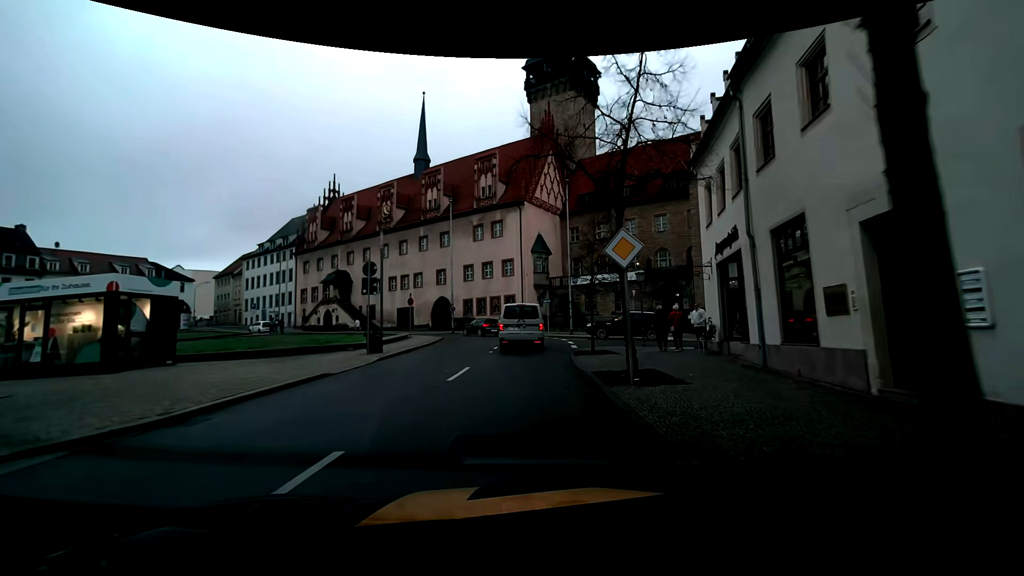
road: primary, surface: asphalt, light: Day
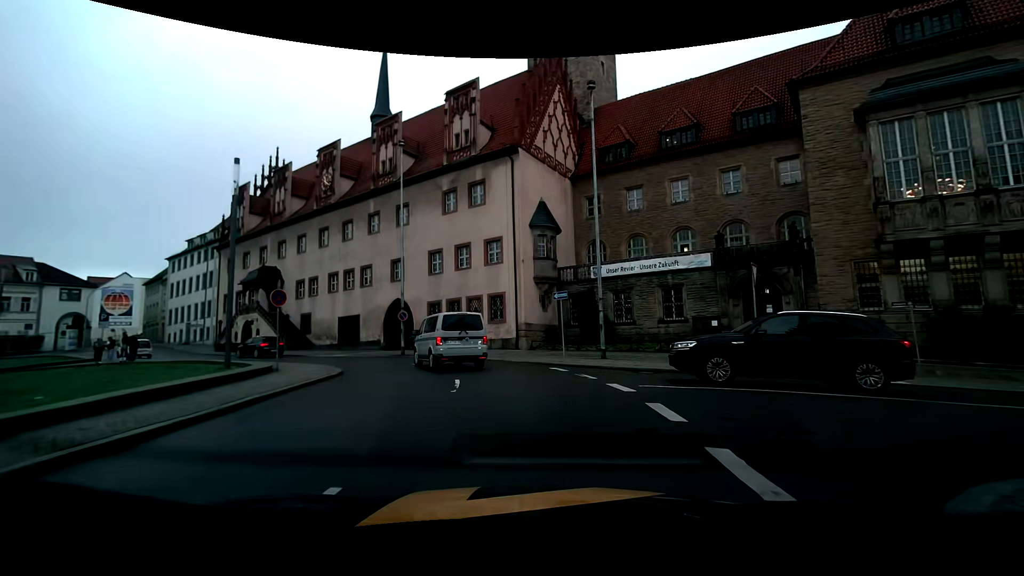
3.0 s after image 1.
(+0.2, +18.9) m; +1°
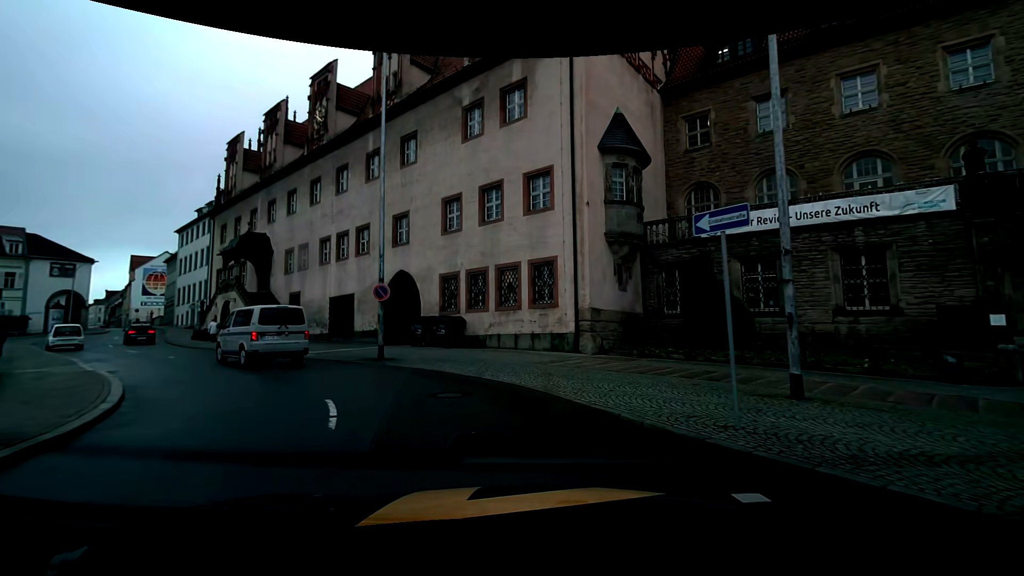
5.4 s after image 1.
(-0.6, +13.1) m; -7°
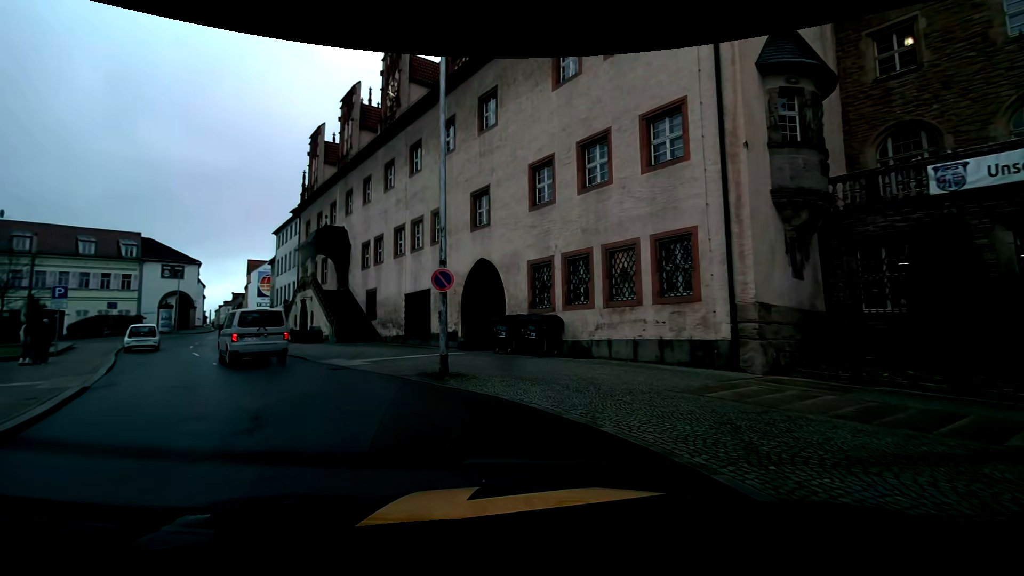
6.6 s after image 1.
(-0.5, +5.8) m; -10°
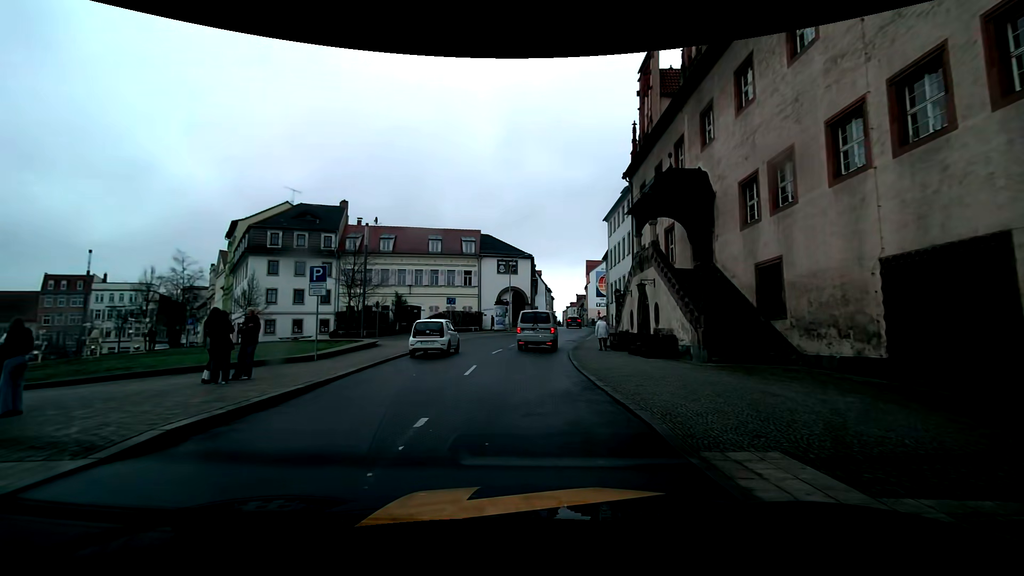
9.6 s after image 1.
(-5.4, +14.0) m; -38°
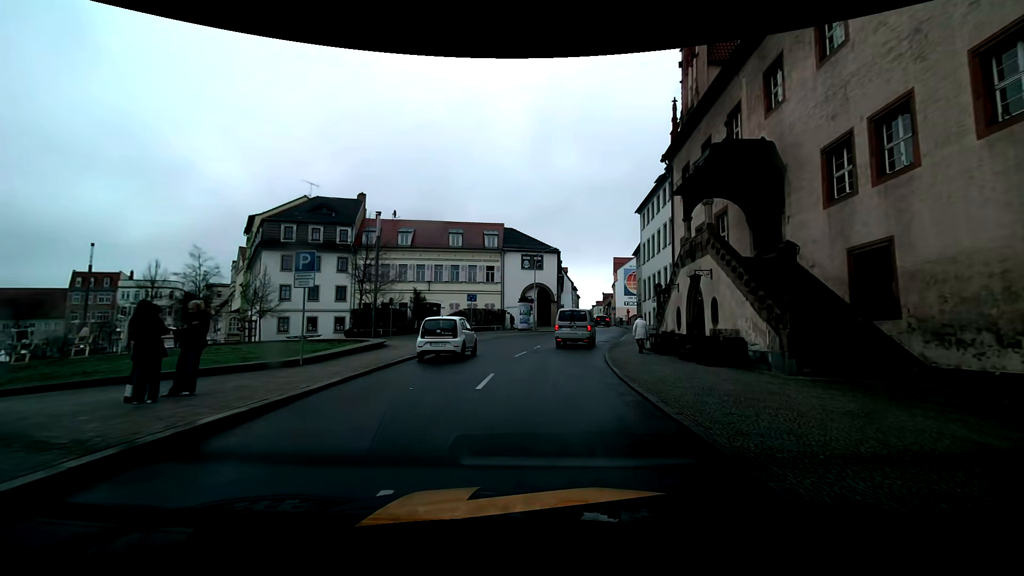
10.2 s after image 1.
(-0.1, +3.3) m; -2°
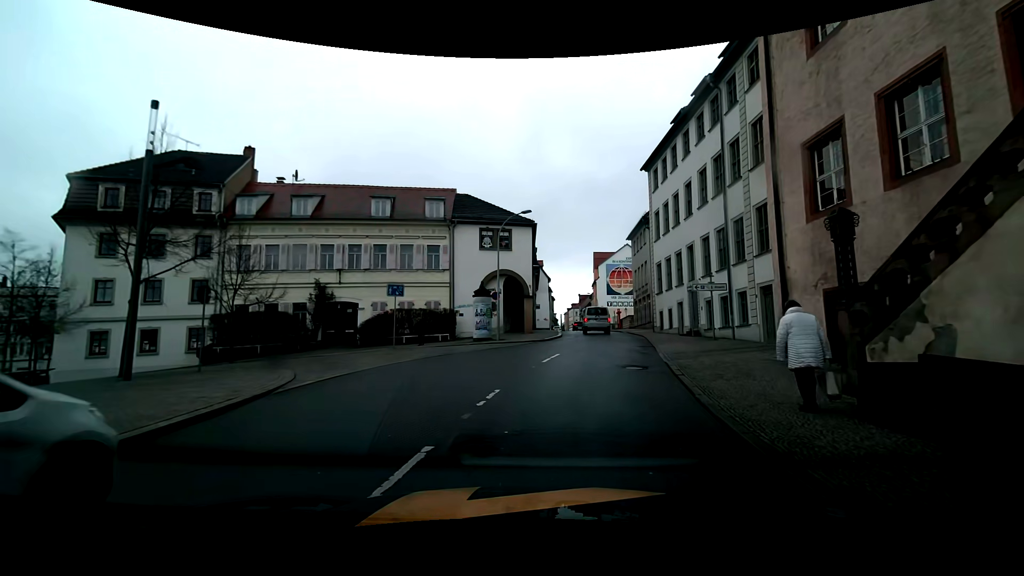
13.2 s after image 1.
(+0.3, +16.4) m; +2°
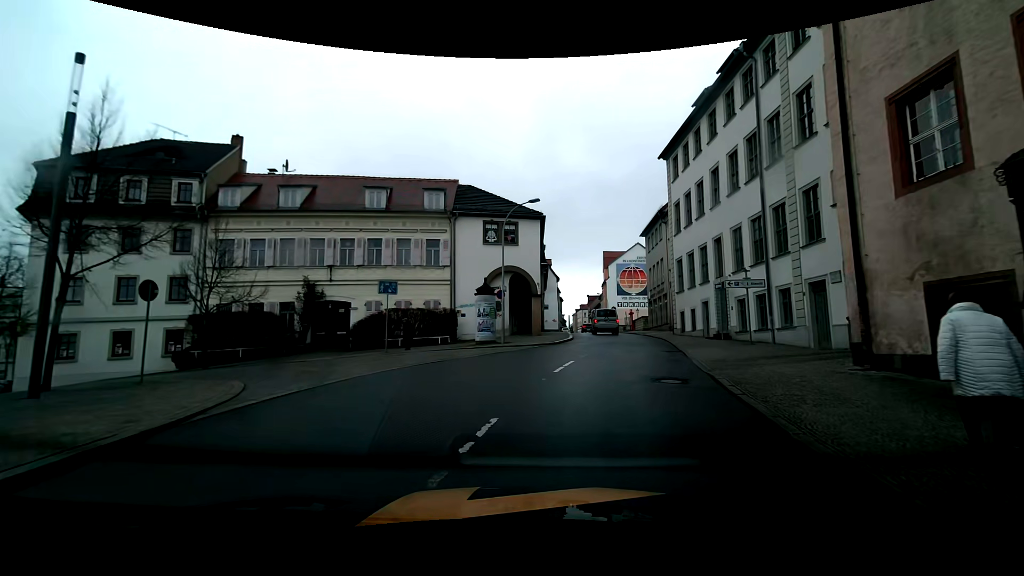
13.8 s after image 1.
(0.0, +2.9) m; 0°
